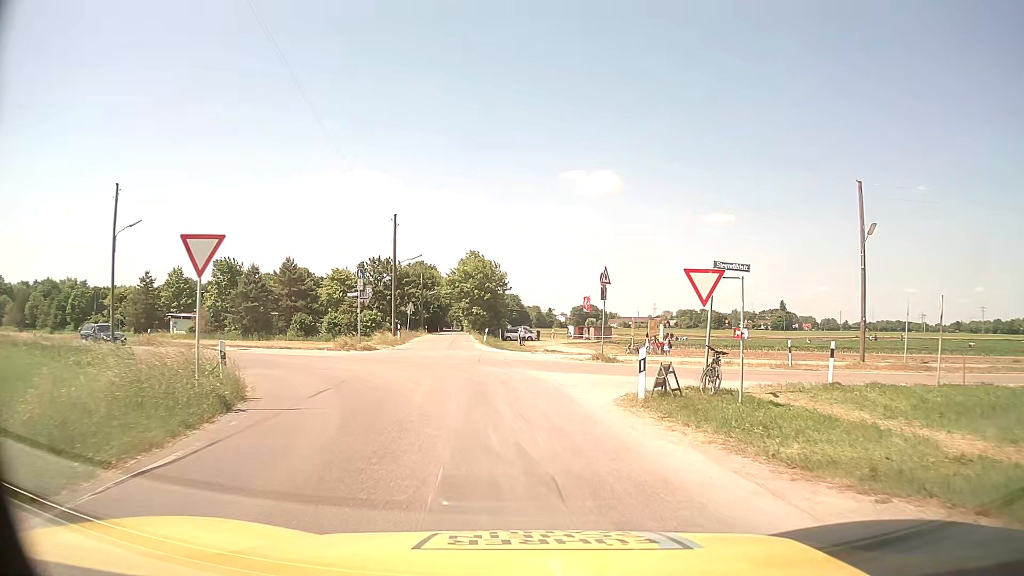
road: unclassified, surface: asphalt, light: Day
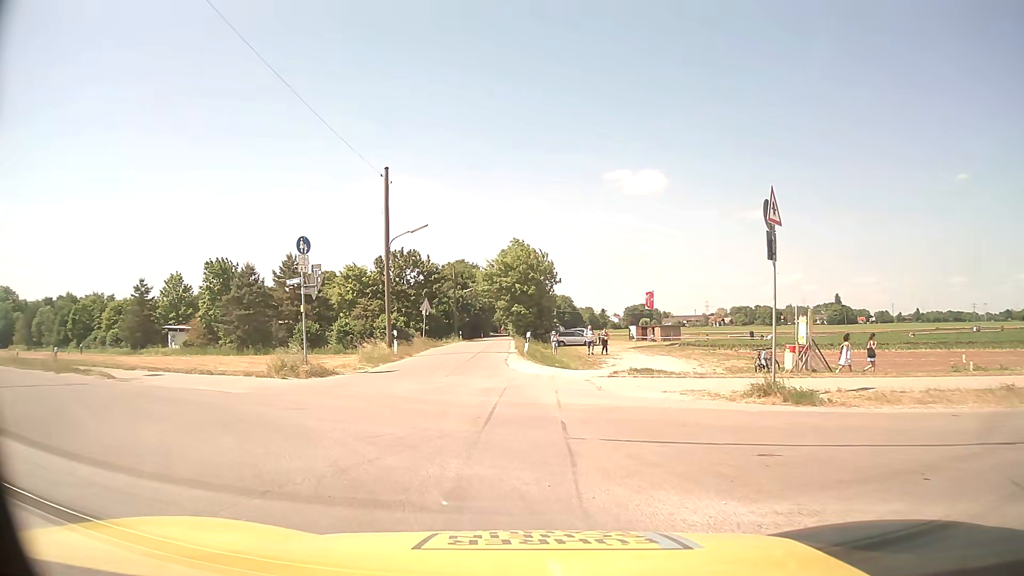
(-0.2, +15.2) m; -4°
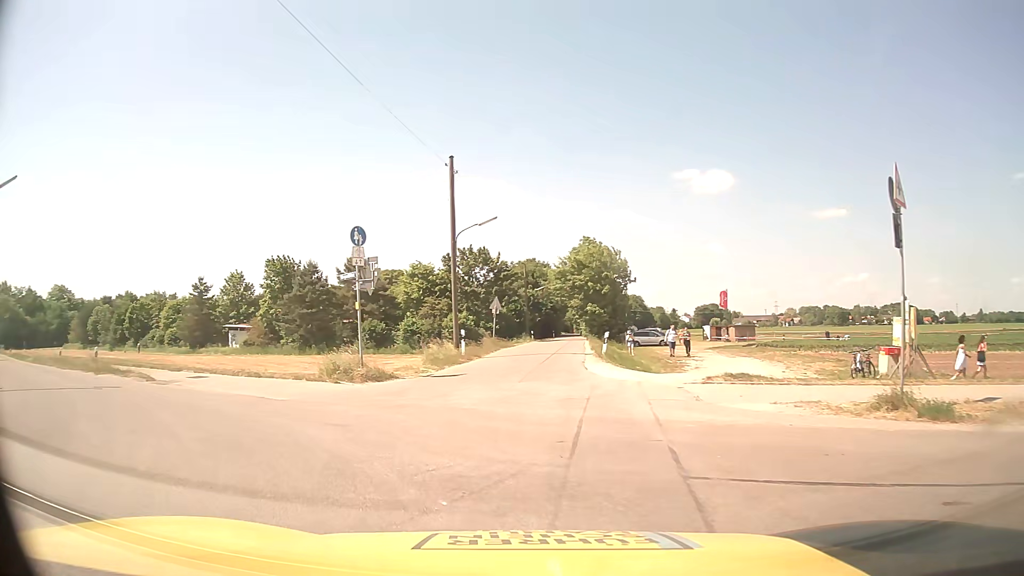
(-0.1, +2.1) m; -6°
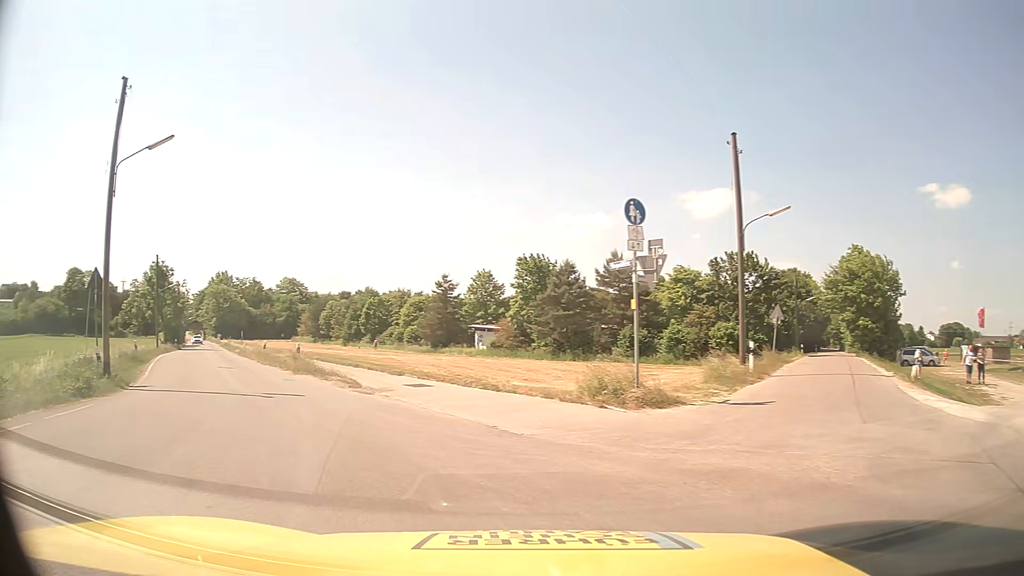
(-0.9, +5.1) m; -20°
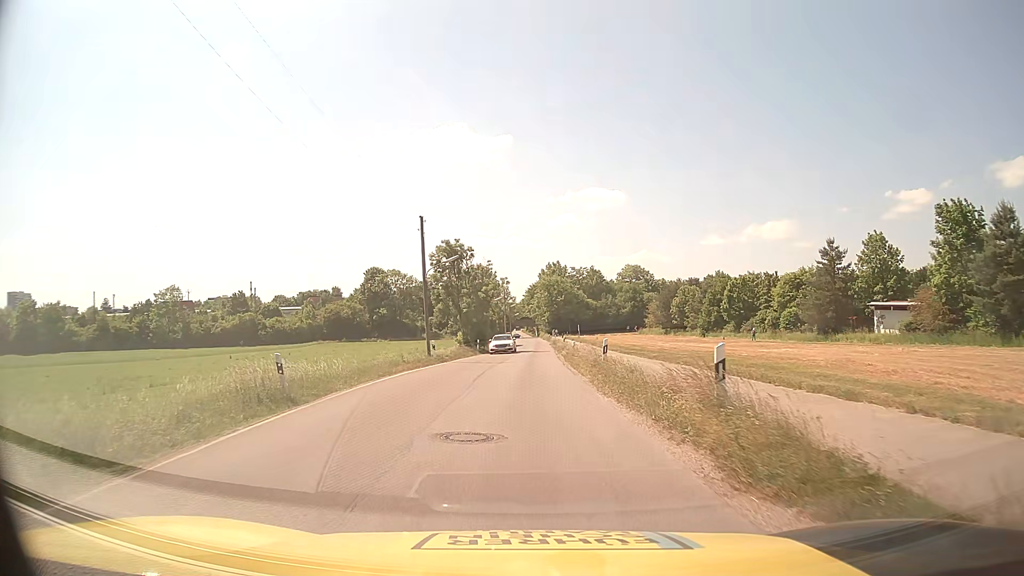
(-7.0, +19.5) m; -30°
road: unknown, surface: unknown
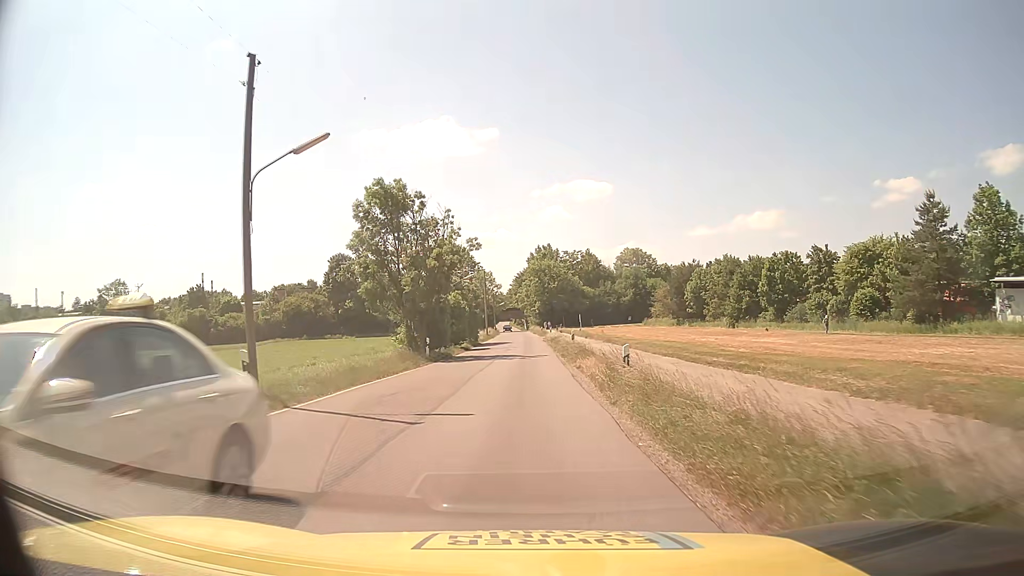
(+0.2, +22.7) m; +1°
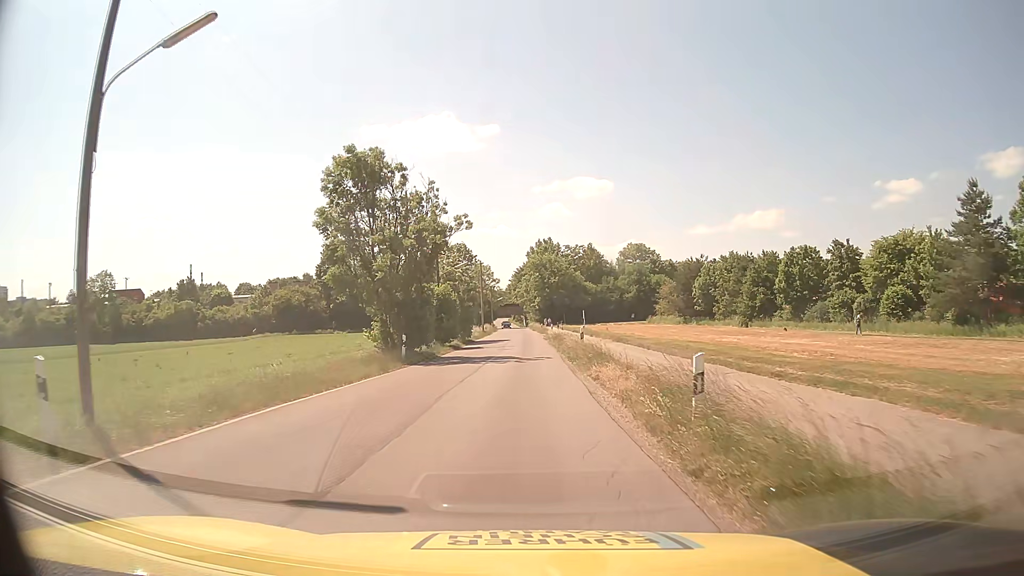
(0.0, +6.1) m; 0°
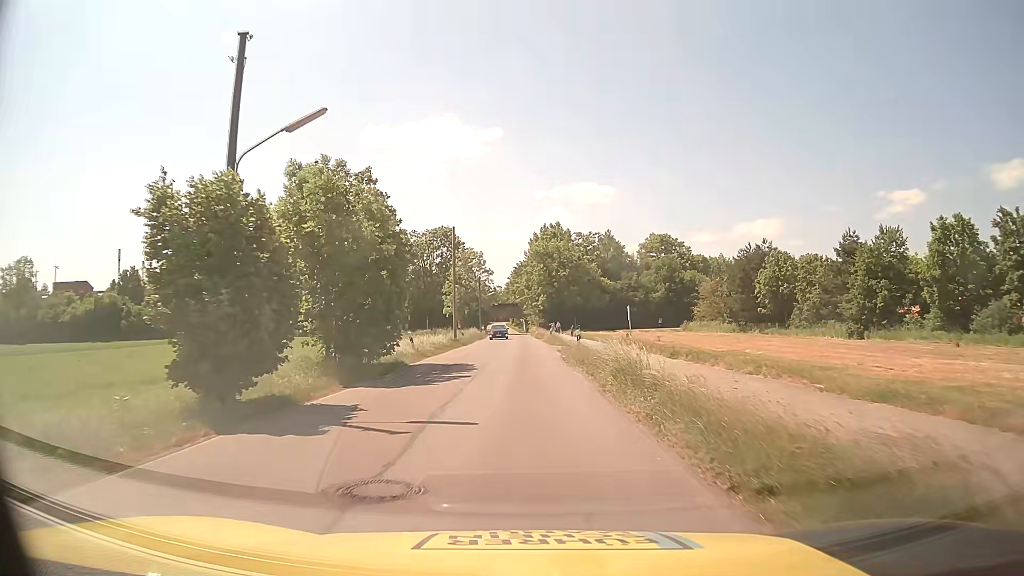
(0.0, +31.4) m; 0°
